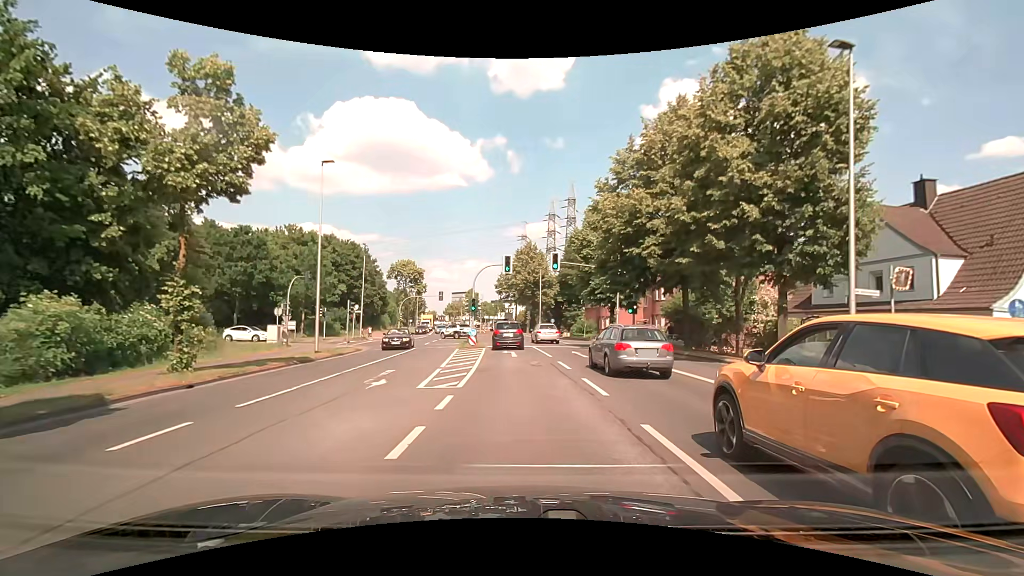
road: secondary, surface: asphalt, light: Day
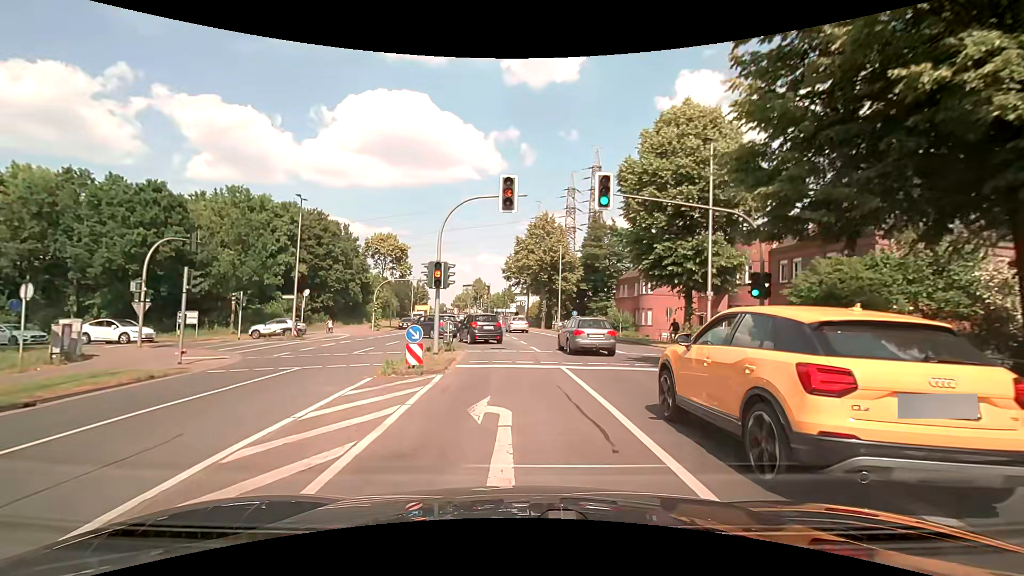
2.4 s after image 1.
(-0.2, +18.2) m; -3°
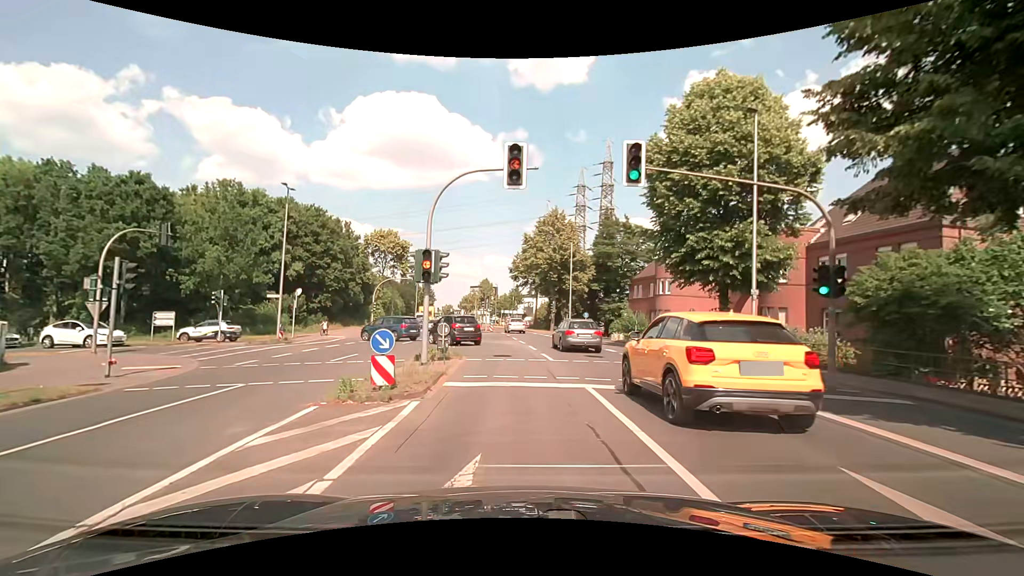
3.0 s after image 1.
(0.0, +3.4) m; +1°
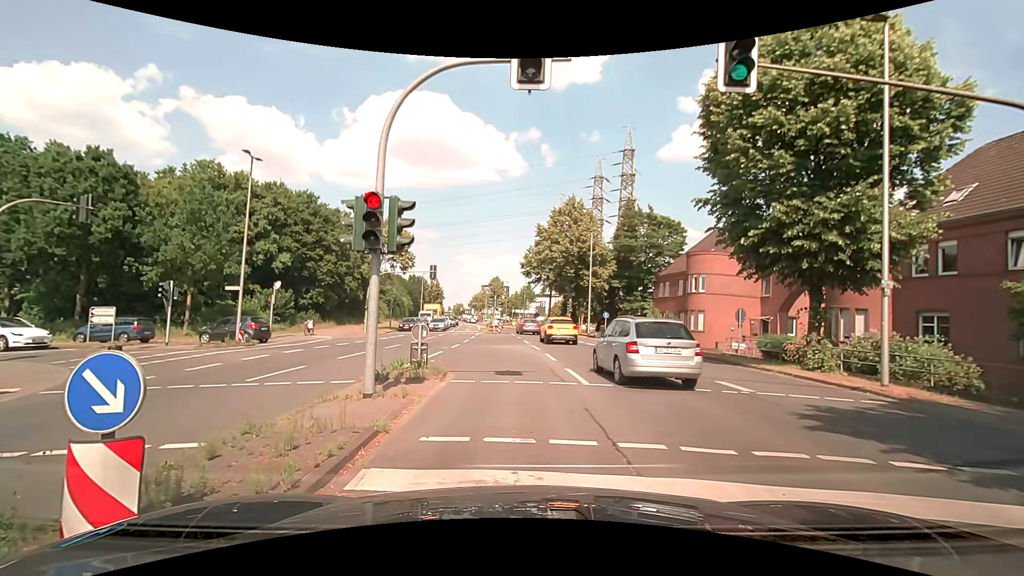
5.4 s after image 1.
(-0.2, +5.8) m; -4°
